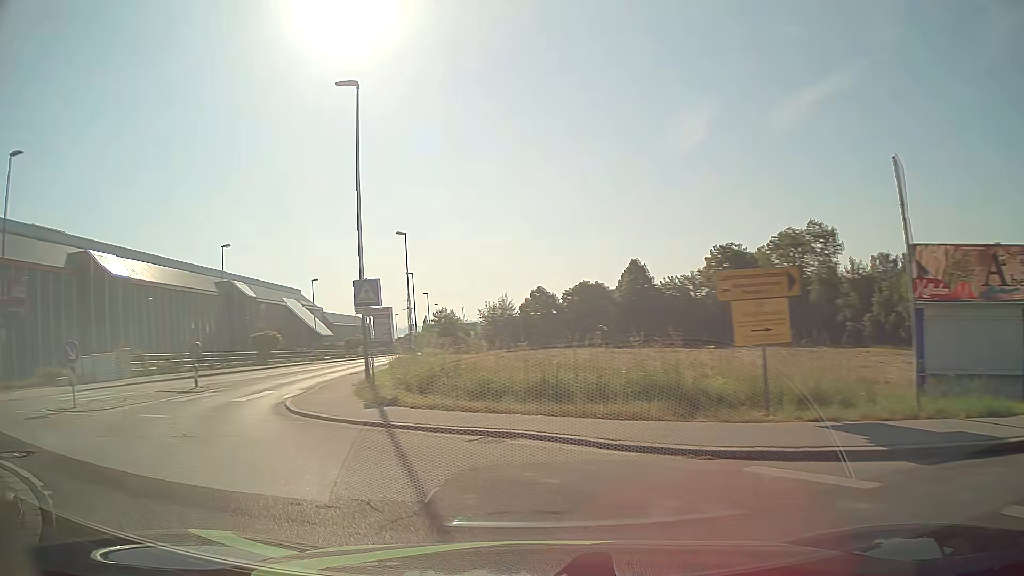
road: tertiary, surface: asphalt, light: Day
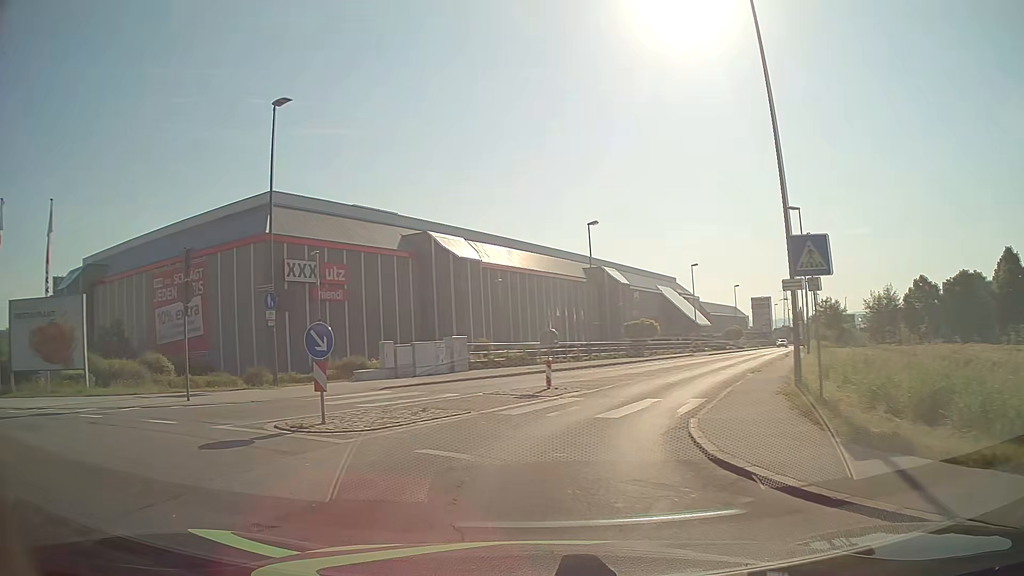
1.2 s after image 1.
(-1.9, +6.3) m; -32°
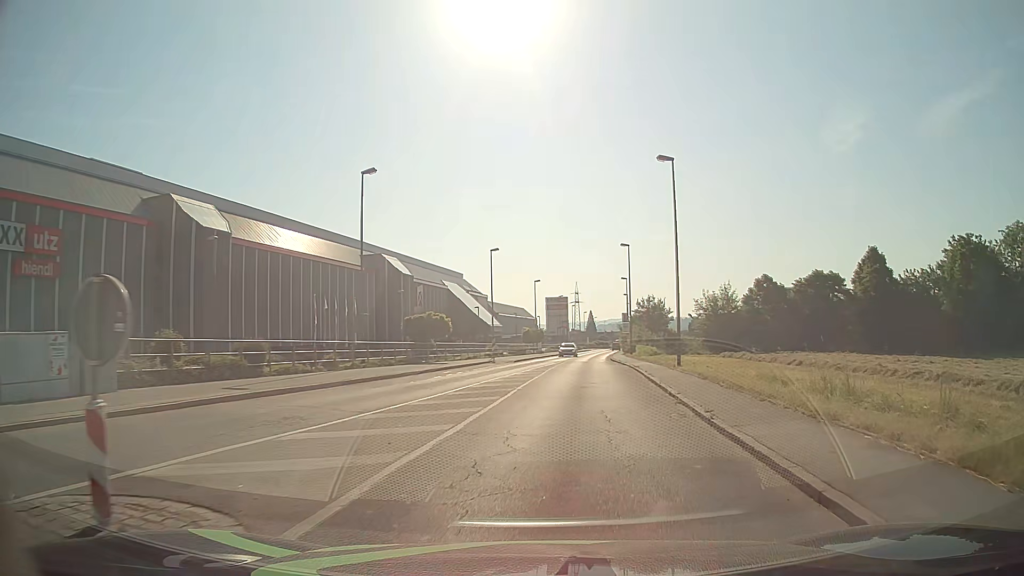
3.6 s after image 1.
(+1.5, +15.2) m; +18°
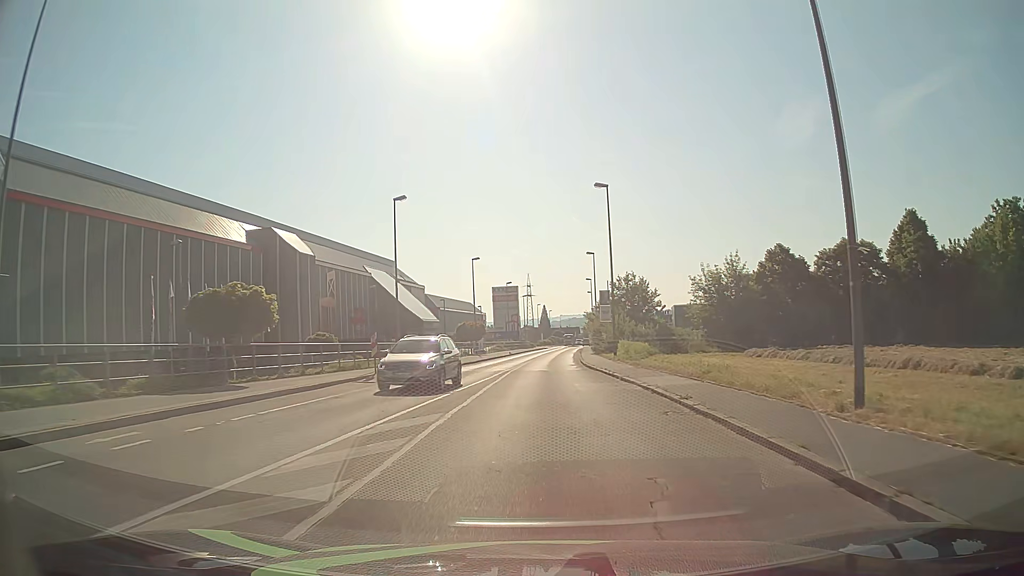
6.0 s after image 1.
(+1.6, +22.9) m; +5°
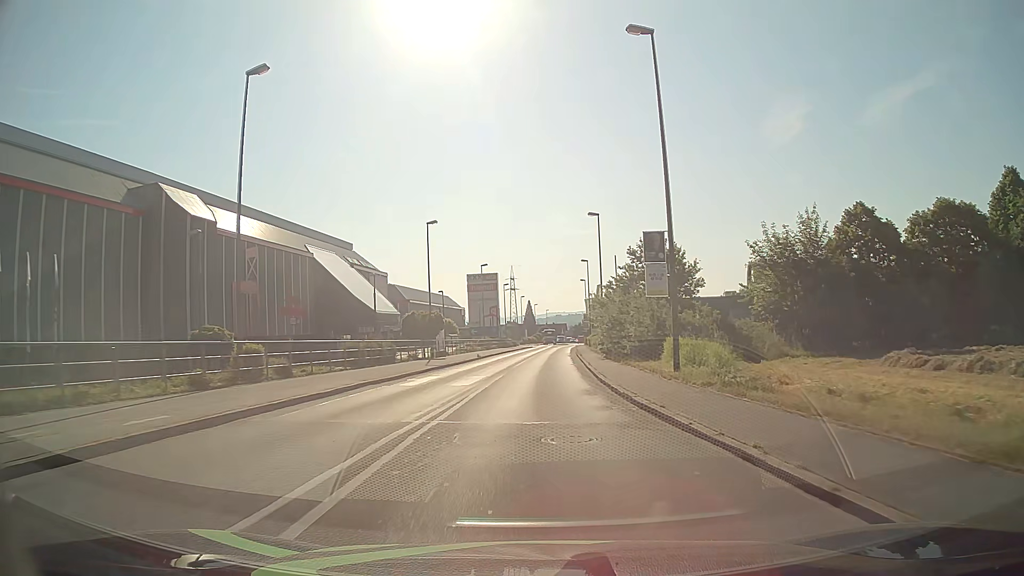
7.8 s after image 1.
(0.0, +20.8) m; +1°
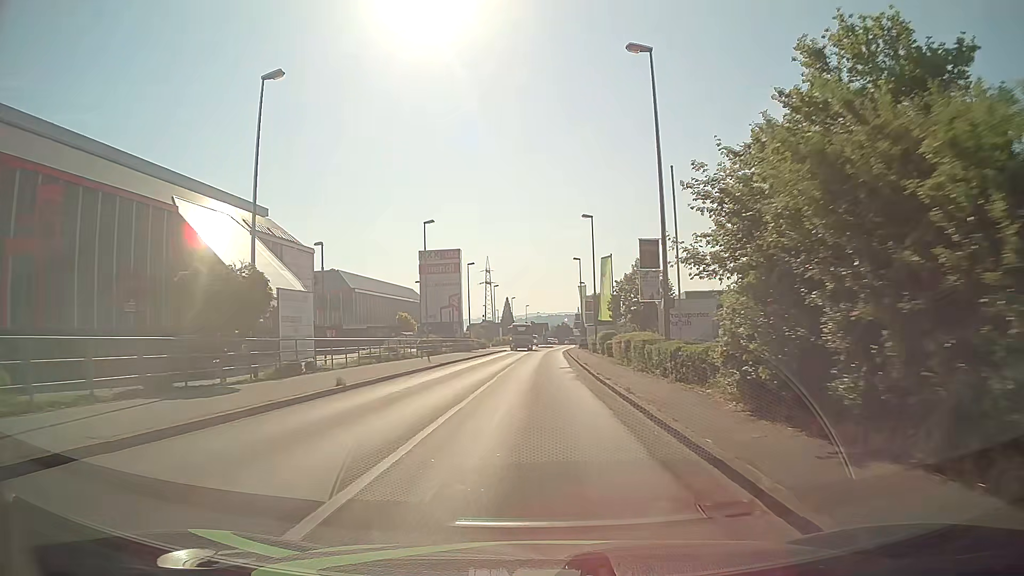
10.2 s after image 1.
(+0.3, +29.4) m; +2°
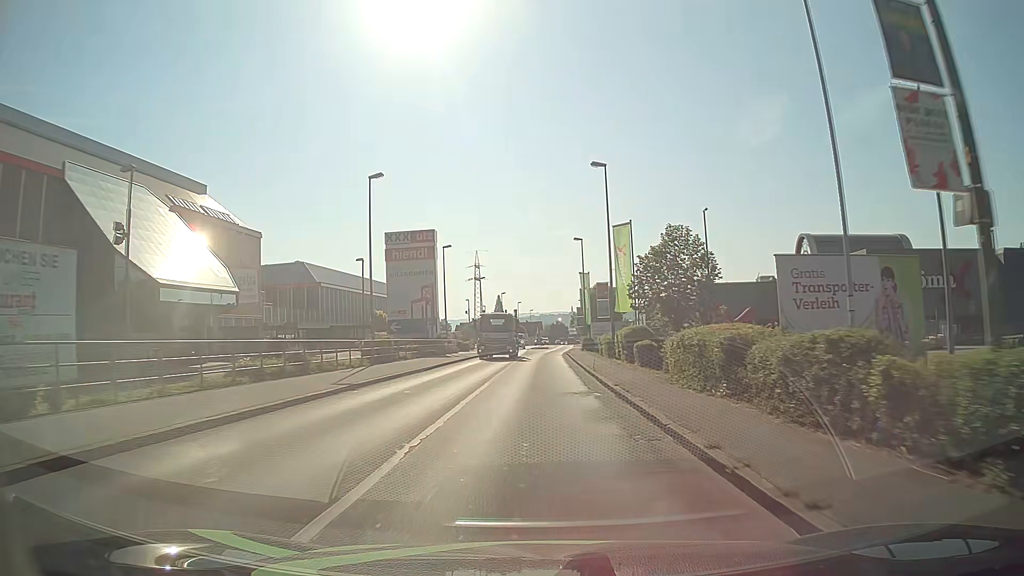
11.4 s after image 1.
(0.0, +15.0) m; 0°
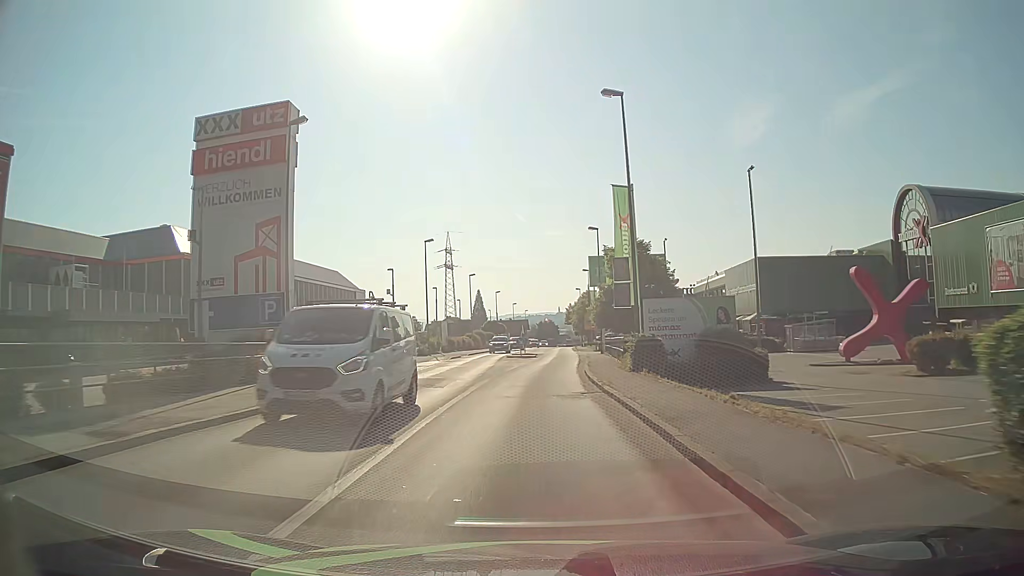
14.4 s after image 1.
(+0.4, +37.8) m; +1°
(0, +10) (0, +20) (0, +30) (+1, +40) (+1, +50) (+2, +60) (+2, +70) (+3, +80) (+3, +90) (+3, +100) m
